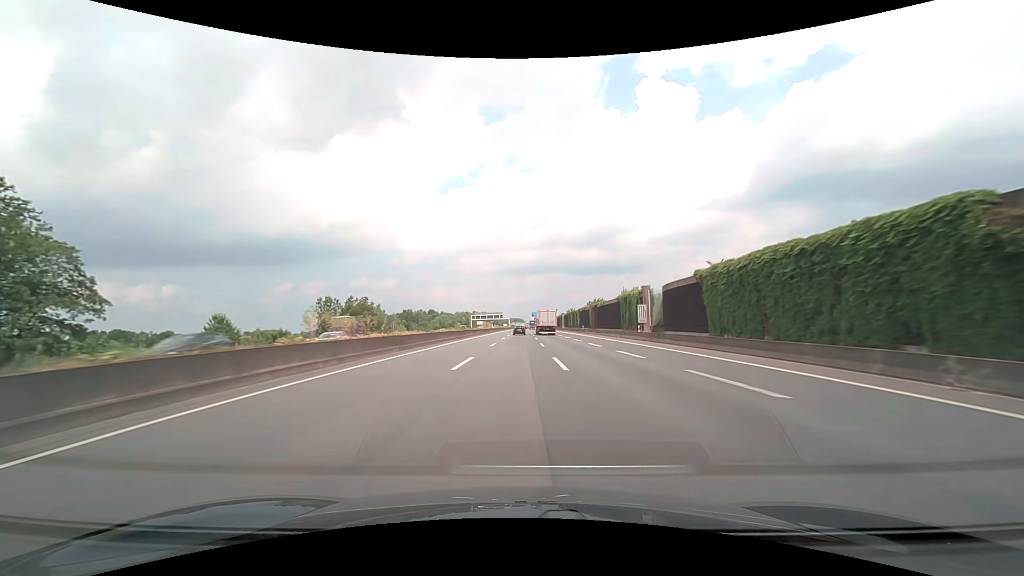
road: motorway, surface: asphalt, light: Day
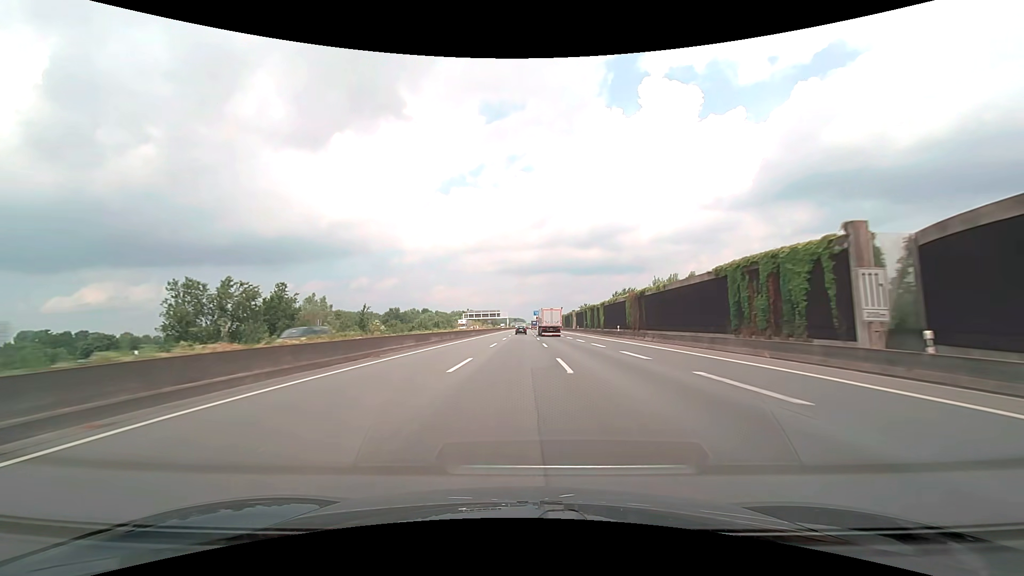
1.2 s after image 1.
(0.0, +36.7) m; 0°
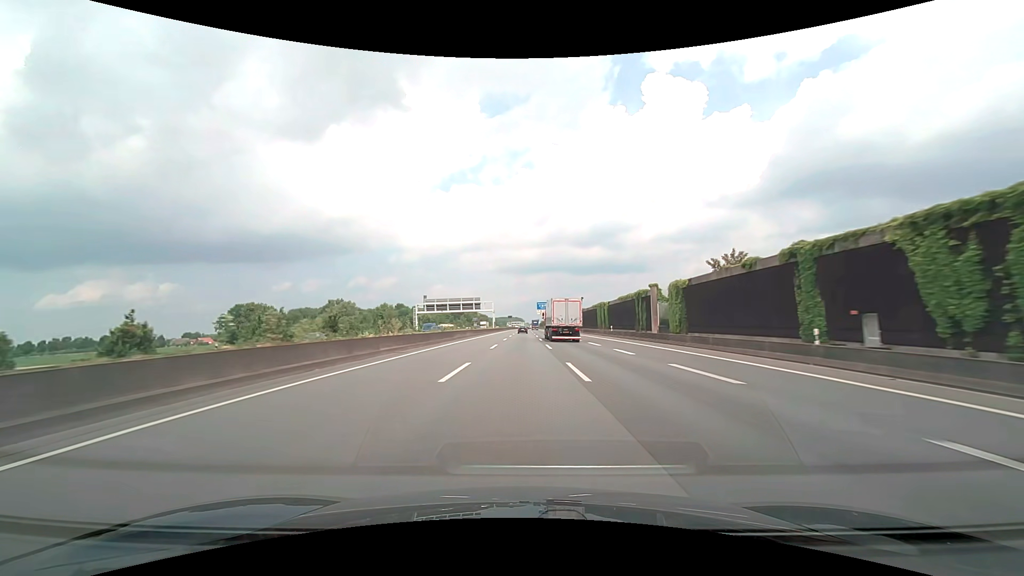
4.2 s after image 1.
(+0.1, +92.1) m; 0°
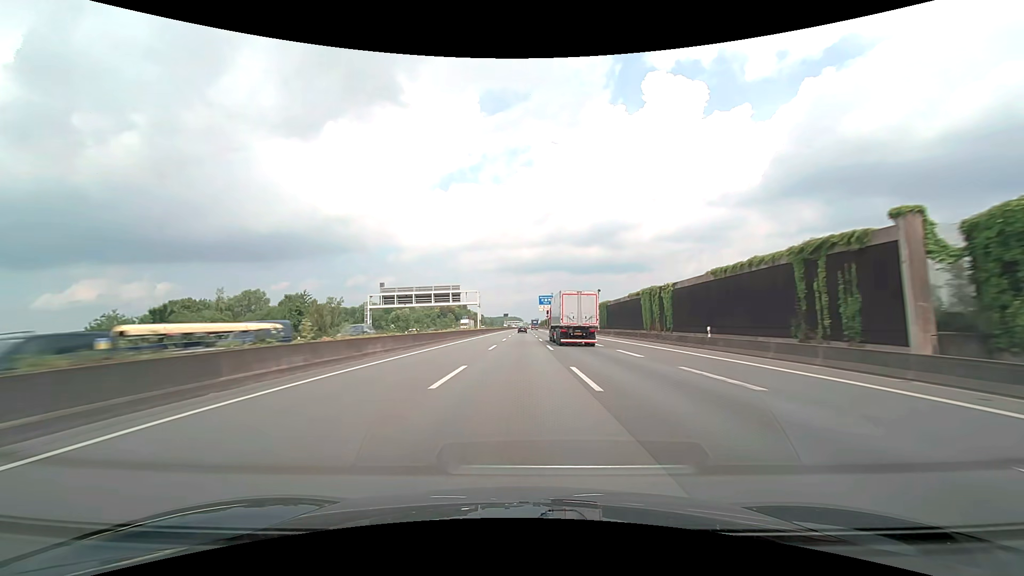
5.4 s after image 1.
(0.0, +37.0) m; 0°
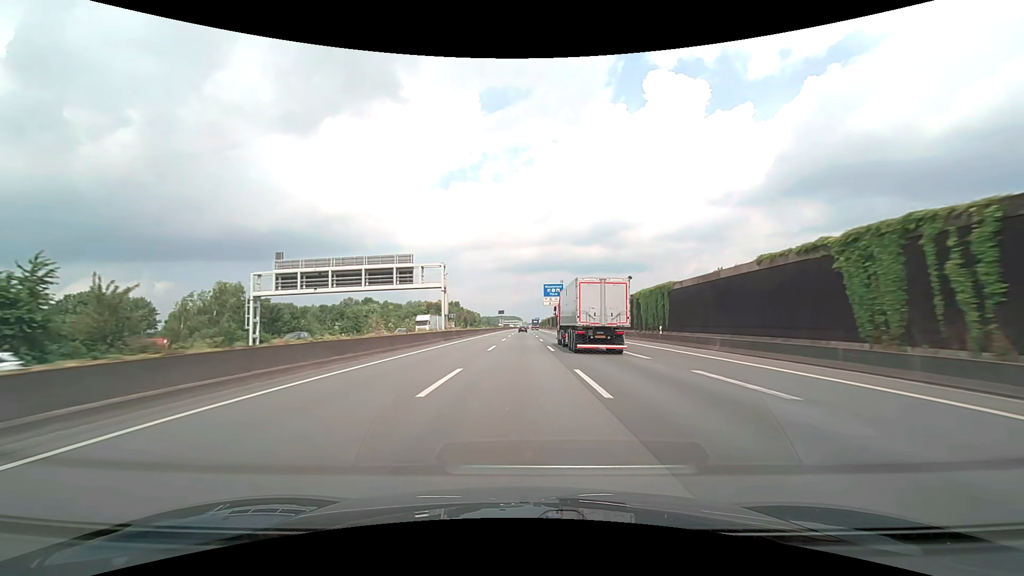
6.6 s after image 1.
(0.0, +37.1) m; 0°
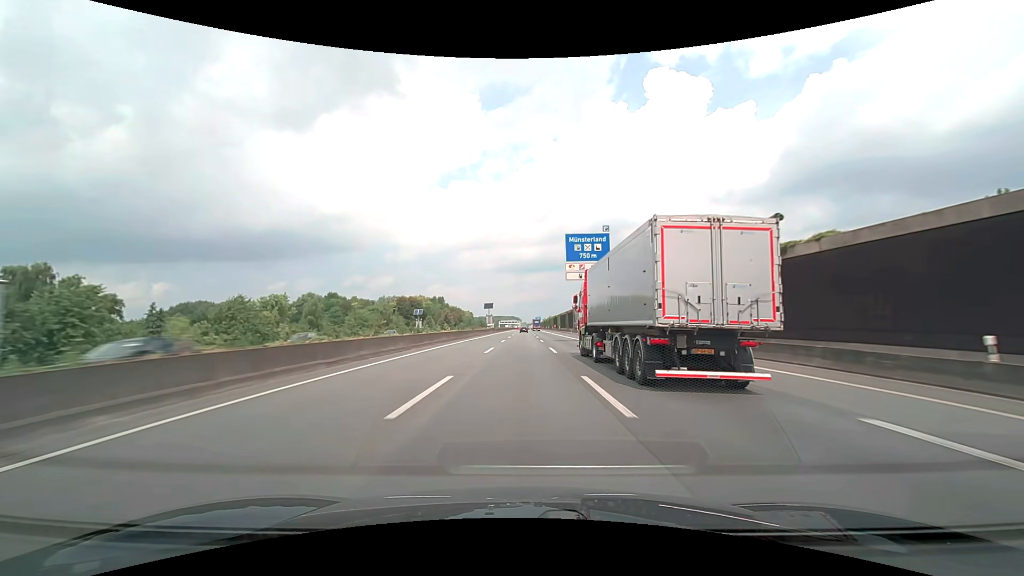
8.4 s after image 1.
(+0.1, +55.8) m; 0°
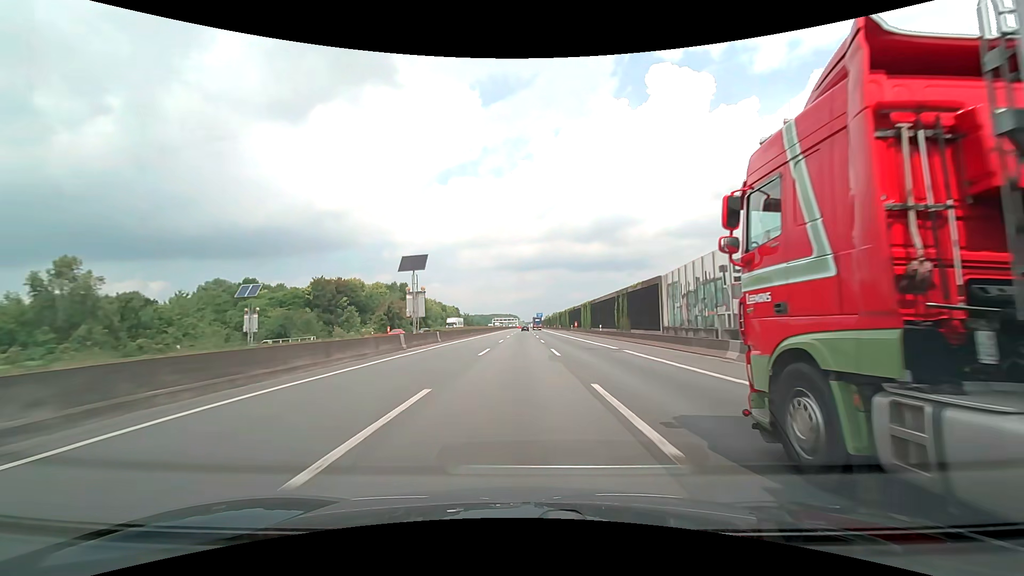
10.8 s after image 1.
(+0.2, +74.7) m; 0°
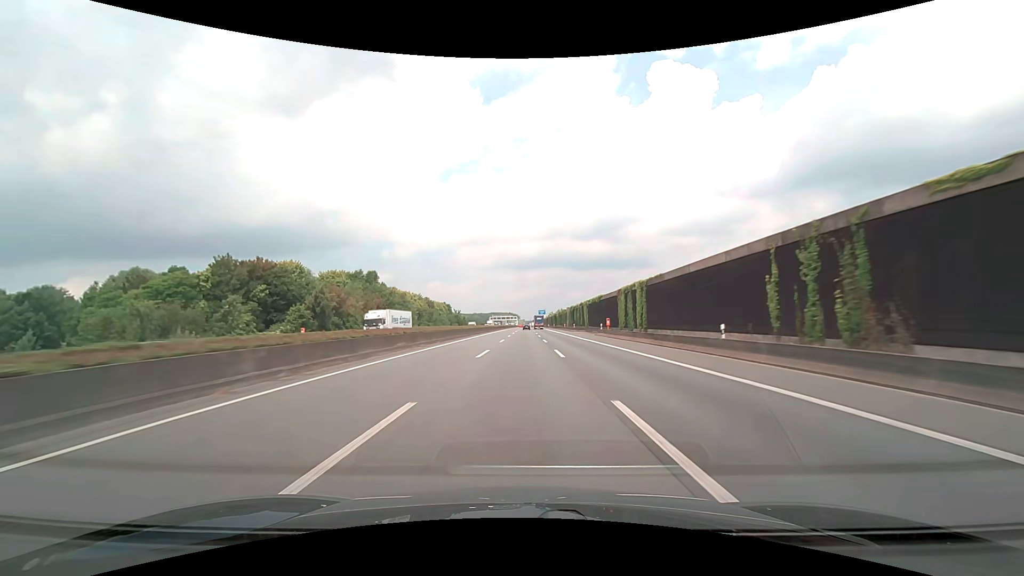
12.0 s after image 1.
(+0.1, +37.4) m; 0°
(0, +10) (0, +20) (0, +30) (0, +40) (0, +50) (0, +60) (0, +70) (0, +80) (+1, +90) (+1, +100) m
